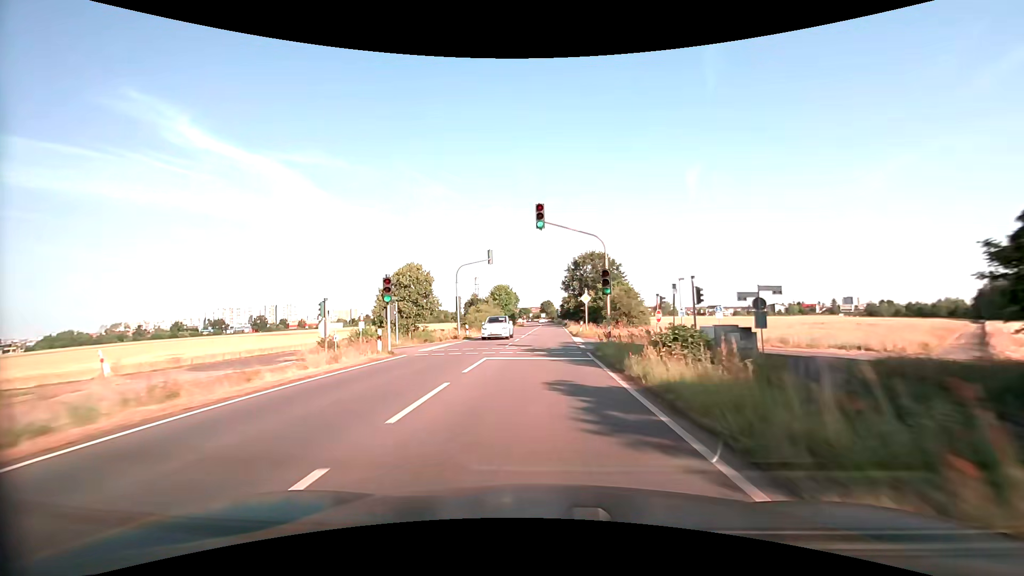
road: primary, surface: asphalt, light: Day
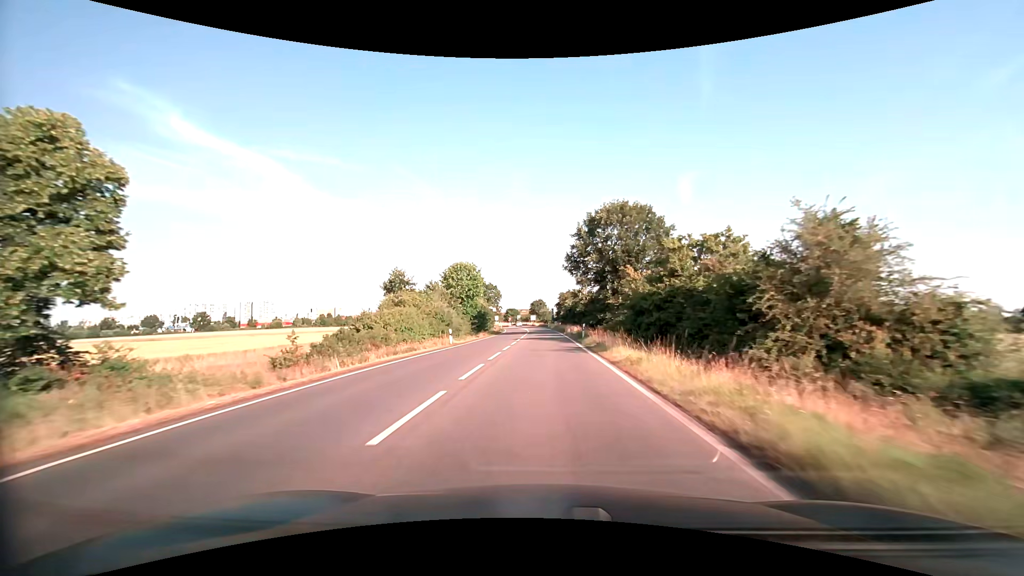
(+0.4, +43.4) m; +1°
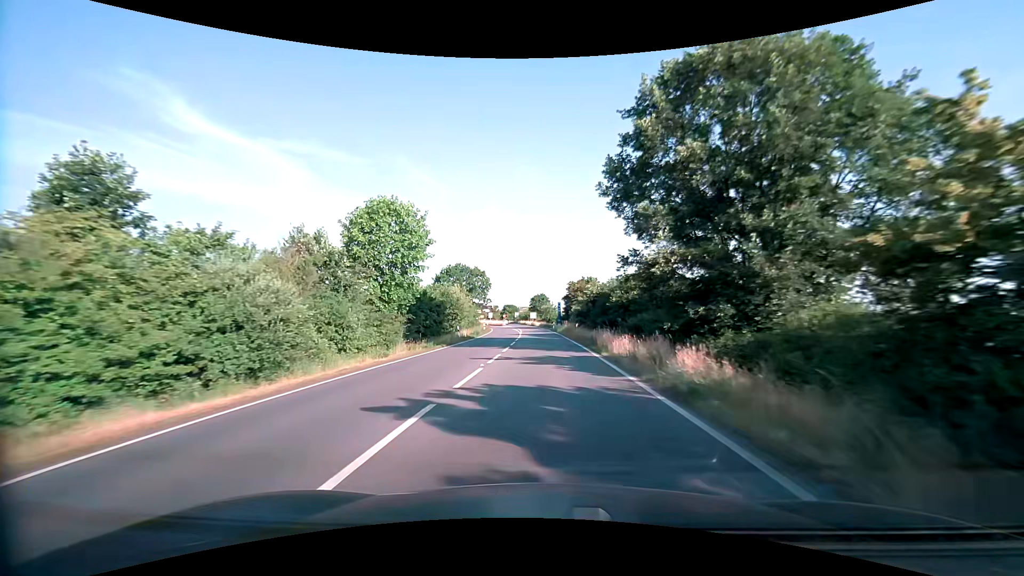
(+0.1, +31.7) m; 0°
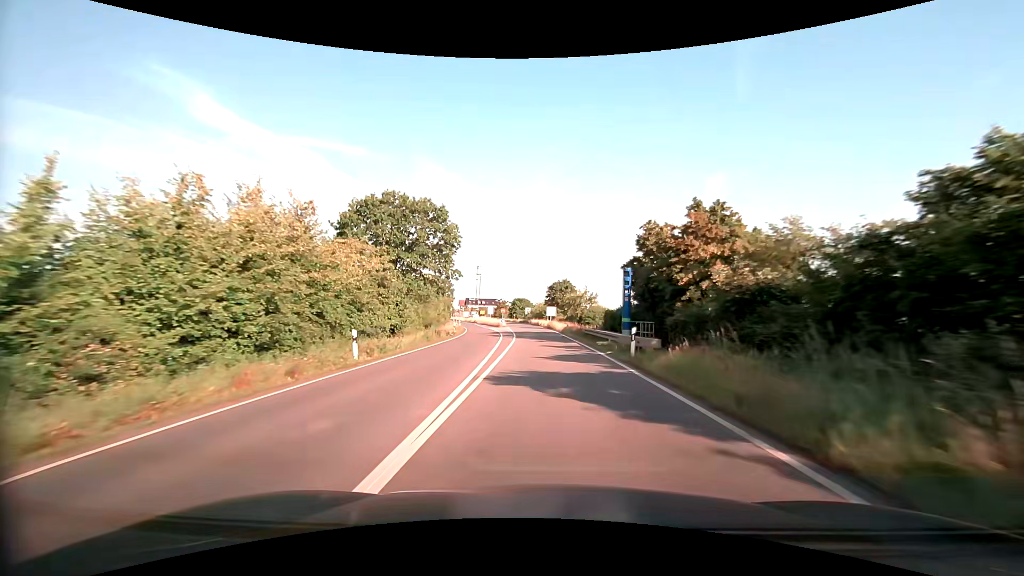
(-0.8, +51.5) m; -2°
(0, +10) (0, +20) (0, +30) (-1, +40) (-1, +50) (-2, +60) (-3, +70) (-4, +80) (-5, +90) (-6, +100) m
